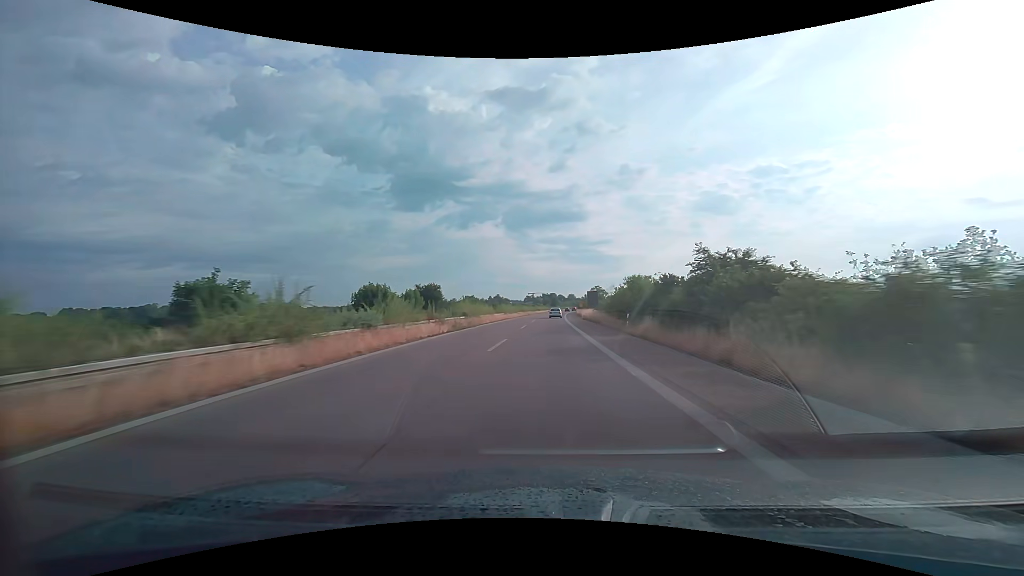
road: trunk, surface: asphalt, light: Day
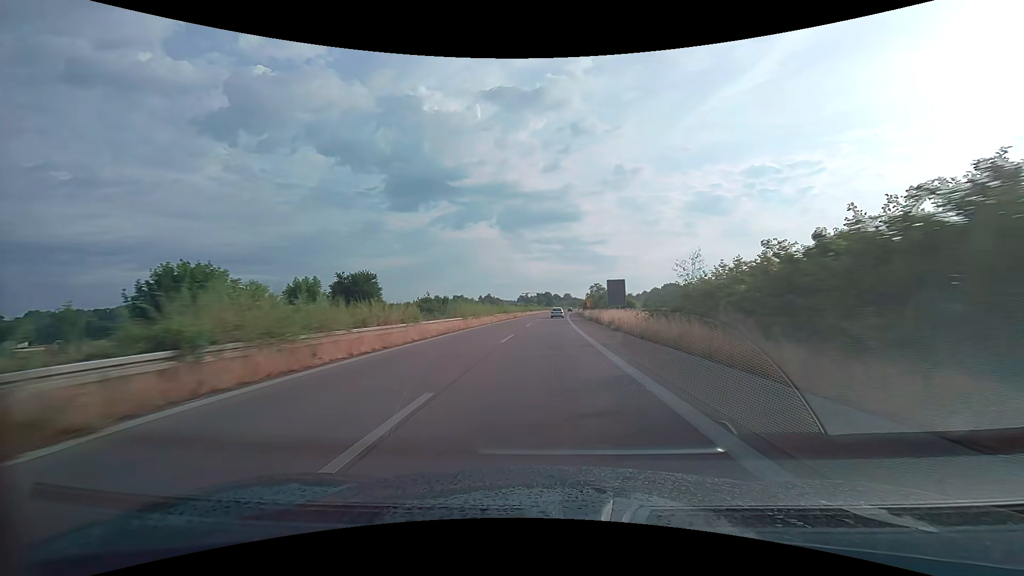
(+0.1, +31.6) m; 0°
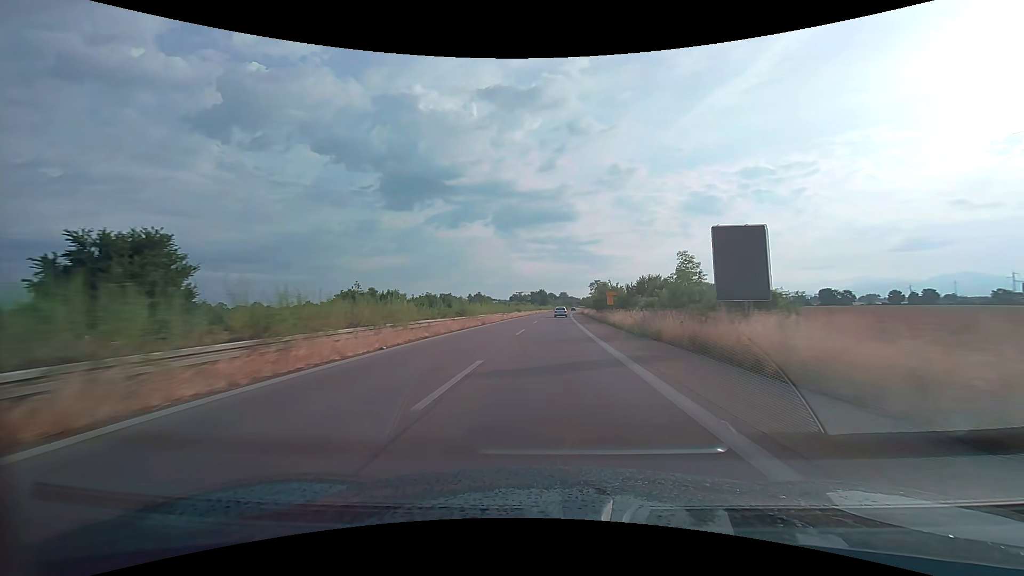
(+0.2, +31.6) m; +1°
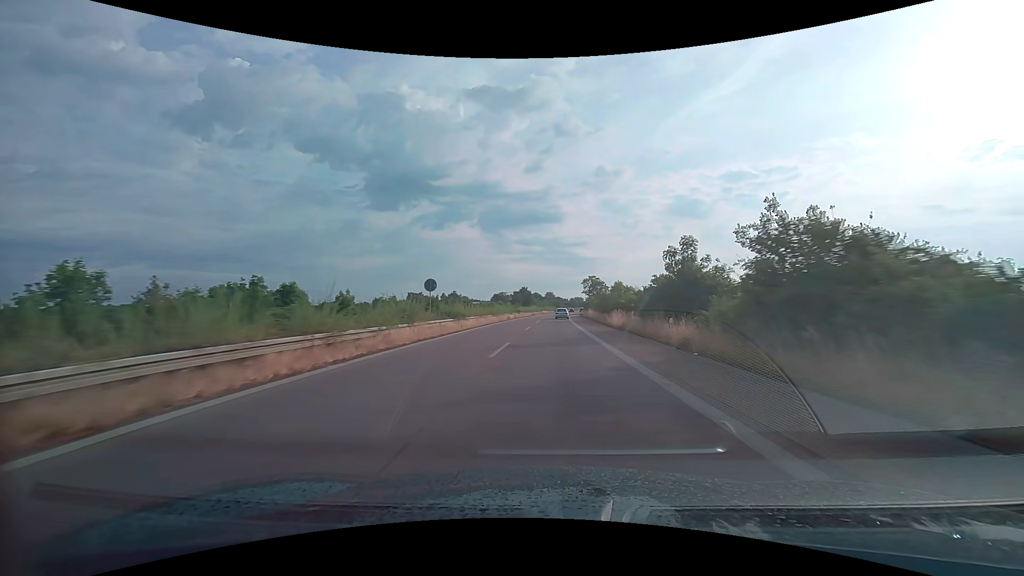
(+0.6, +47.4) m; +2°
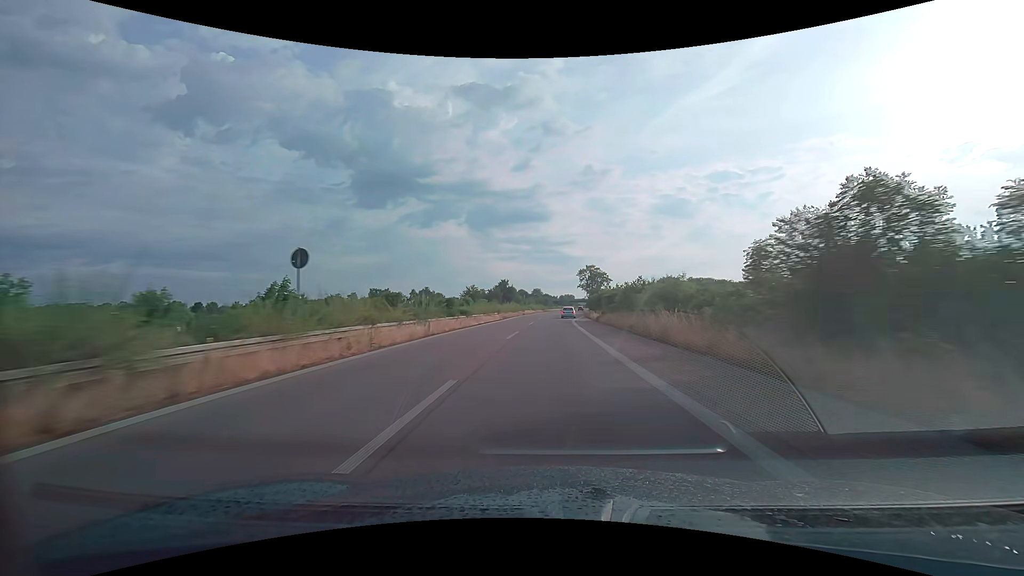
(+0.7, +46.9) m; +1°
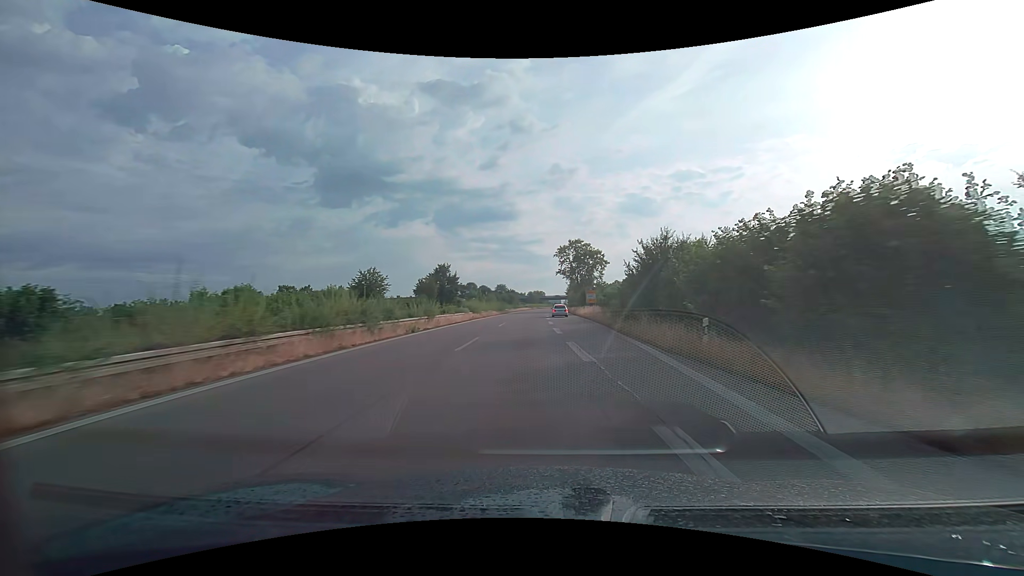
(+1.4, +60.6) m; +4°
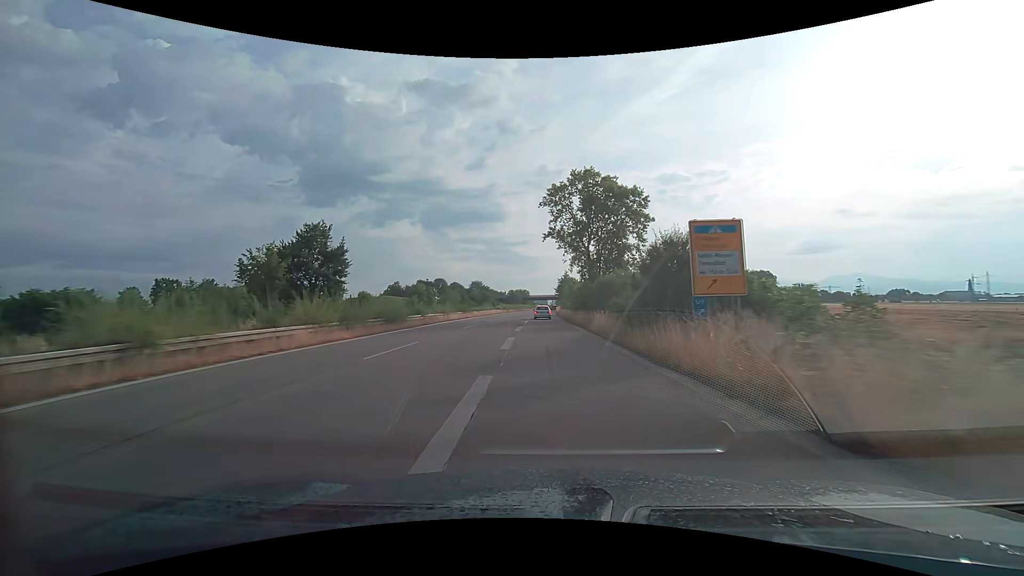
(+1.2, +56.2) m; +2°
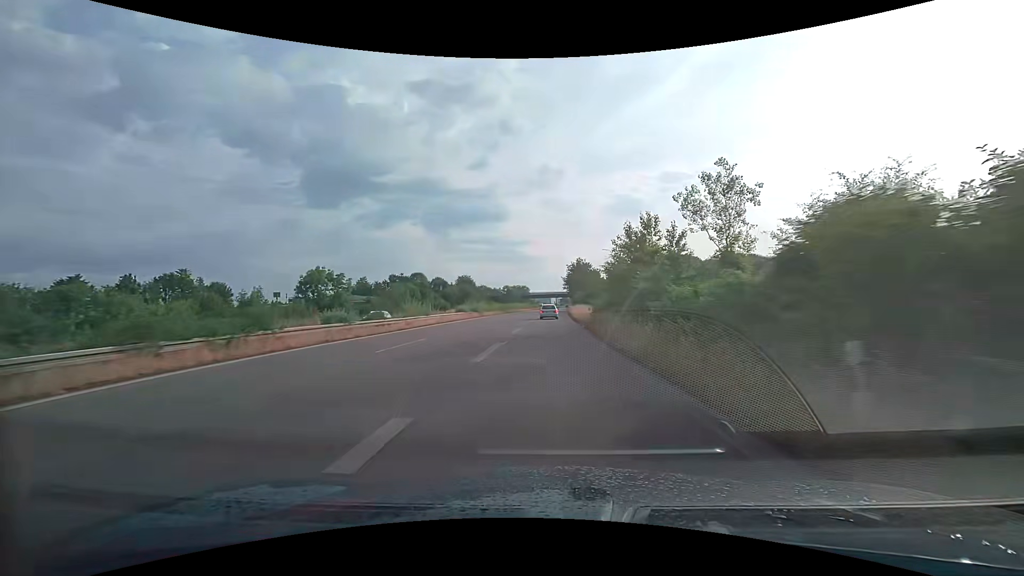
(-0.1, +51.9) m; 0°
(0, +10) (0, +20) (0, +30) (0, +40) (0, +50) (+1, +60) (+1, +70) (+1, +80) (+2, +90) (+2, +100) m
